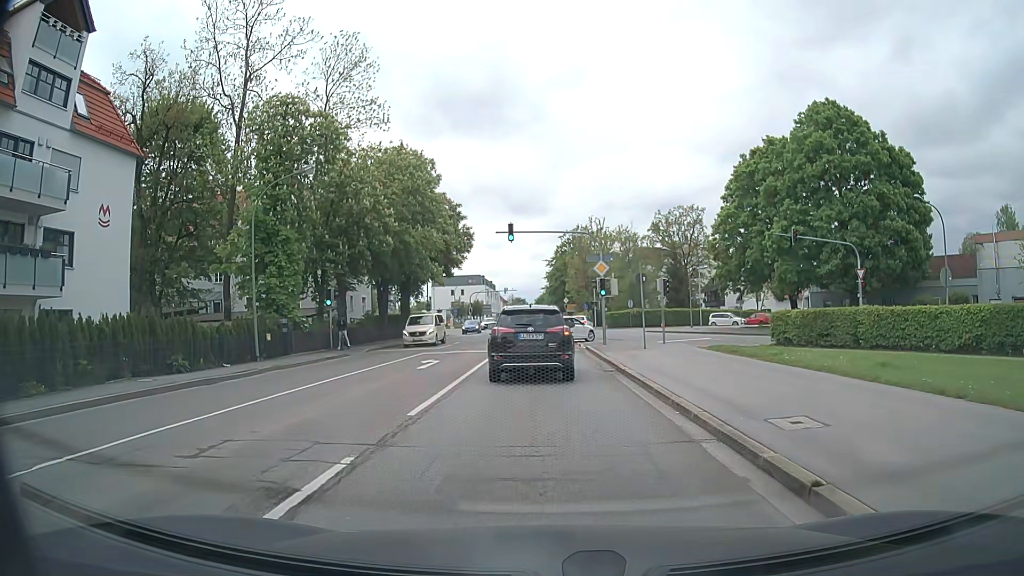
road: secondary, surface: asphalt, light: Day
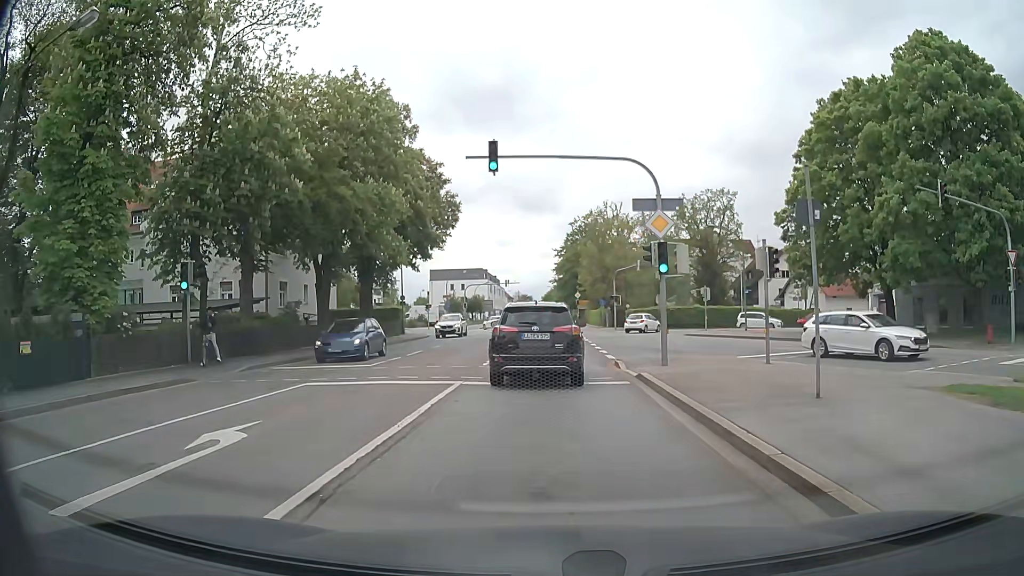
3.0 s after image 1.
(-0.1, +15.3) m; -1°
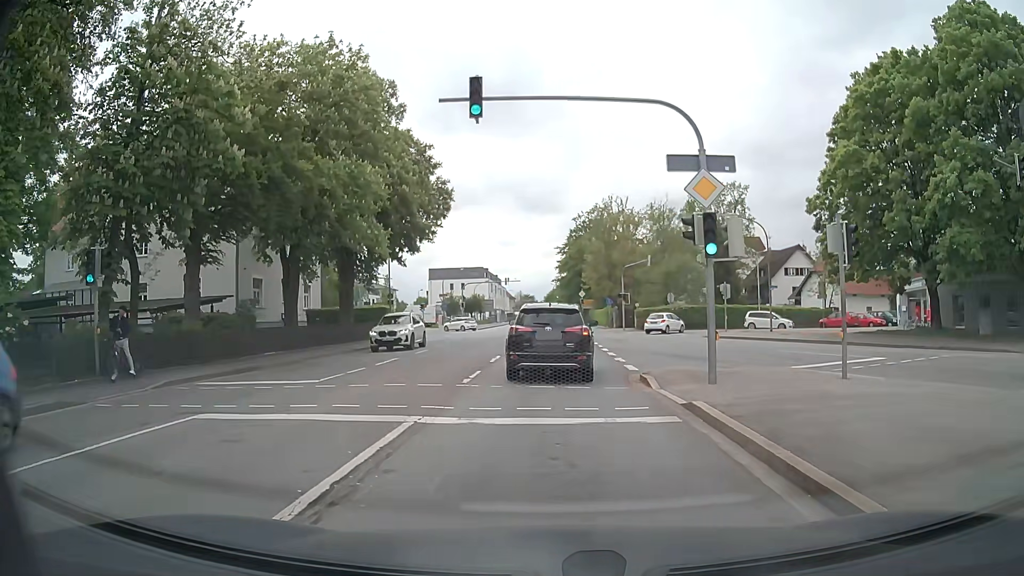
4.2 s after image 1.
(0.0, +5.0) m; 0°
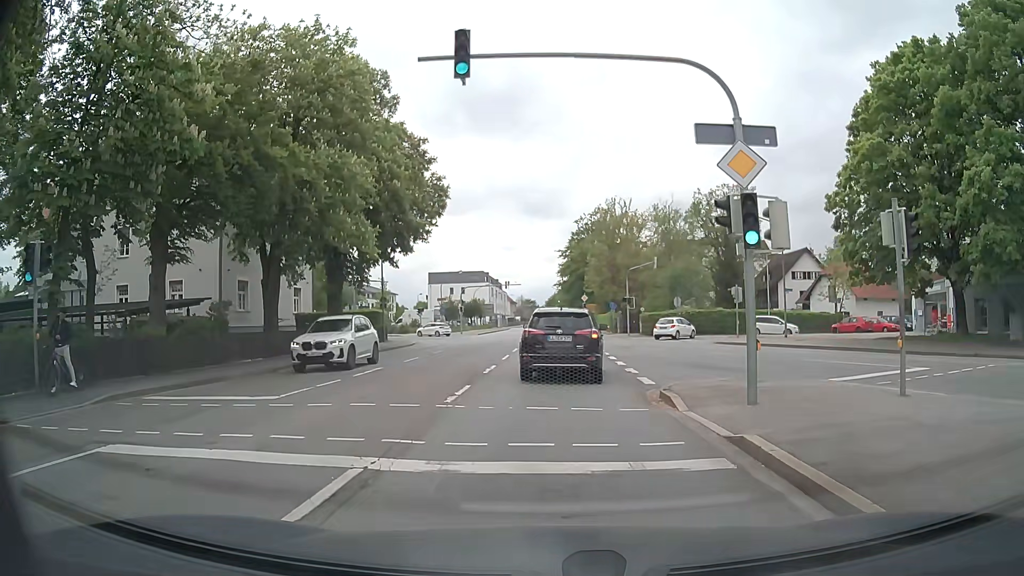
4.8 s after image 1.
(0.0, +2.6) m; 0°
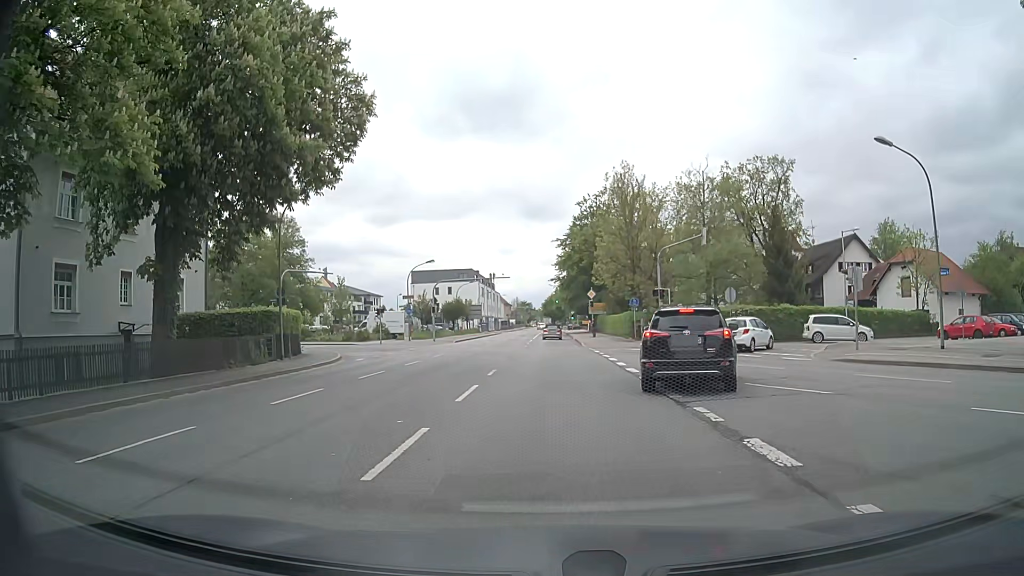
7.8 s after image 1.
(0.0, +17.8) m; +1°
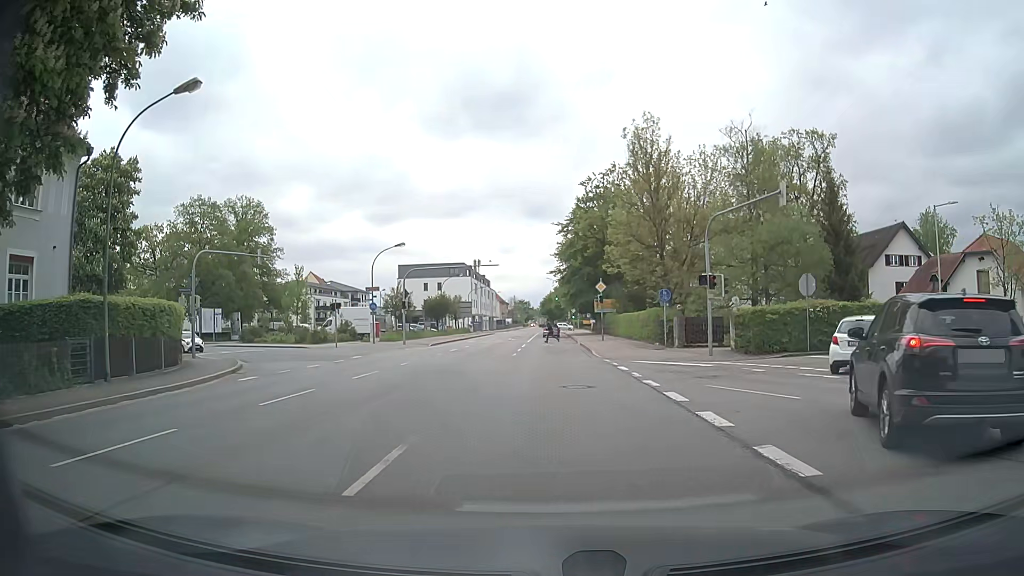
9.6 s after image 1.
(-0.1, +12.6) m; -1°
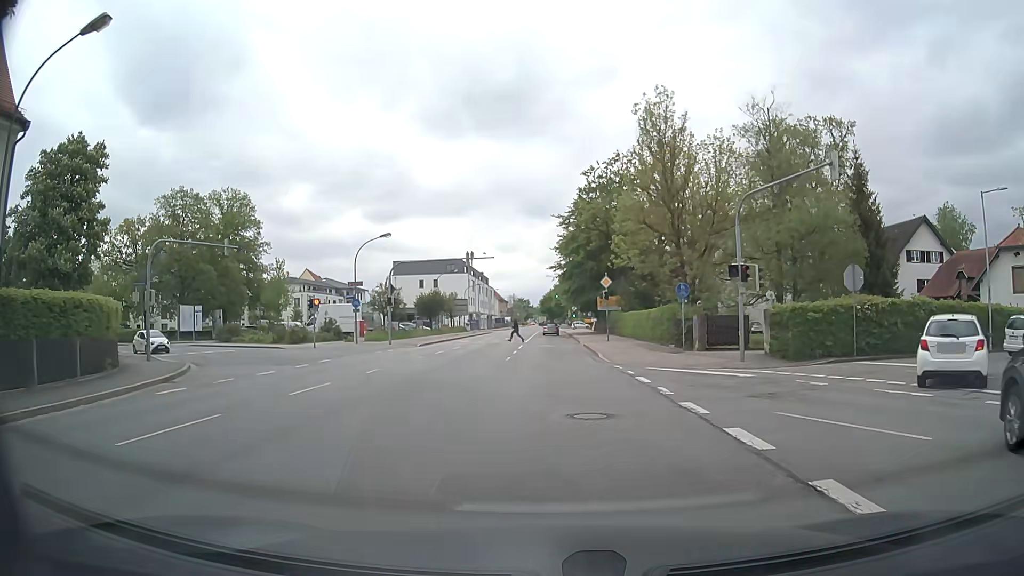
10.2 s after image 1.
(0.0, +4.6) m; 0°
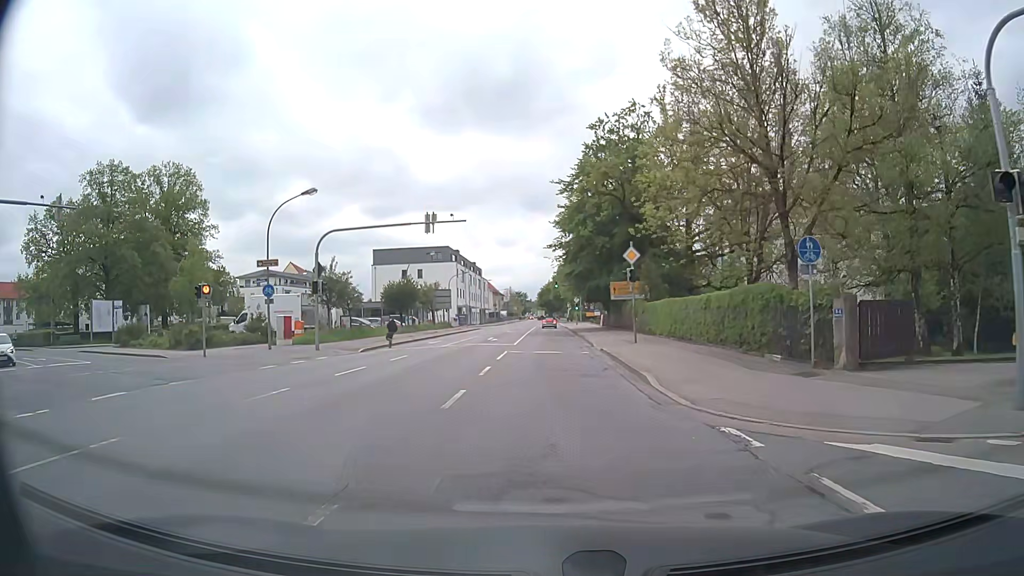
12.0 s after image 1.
(+0.1, +14.8) m; +1°
(0, +10) (0, +20) (0, +30) (0, +40) (0, +50) (-1, +60) (-1, +70) (-1, +80) (-1, +90) (0, +100) m
